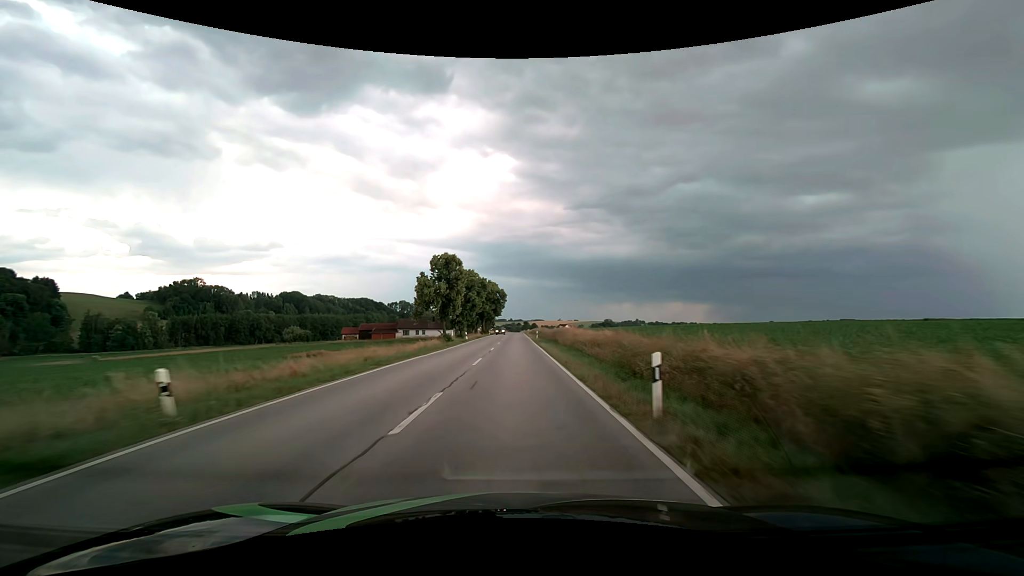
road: secondary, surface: asphalt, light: Day
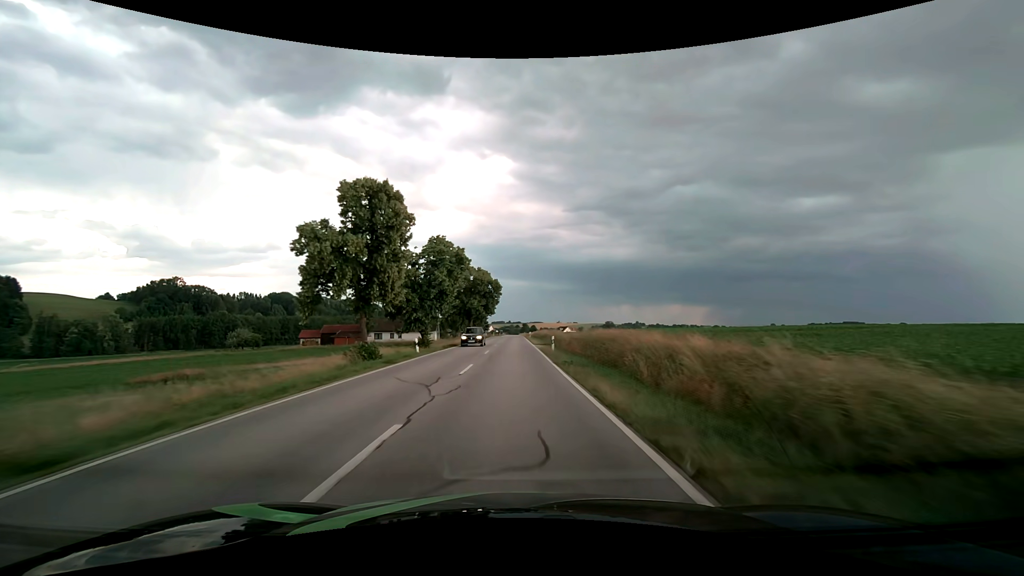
(+0.1, +27.2) m; 0°
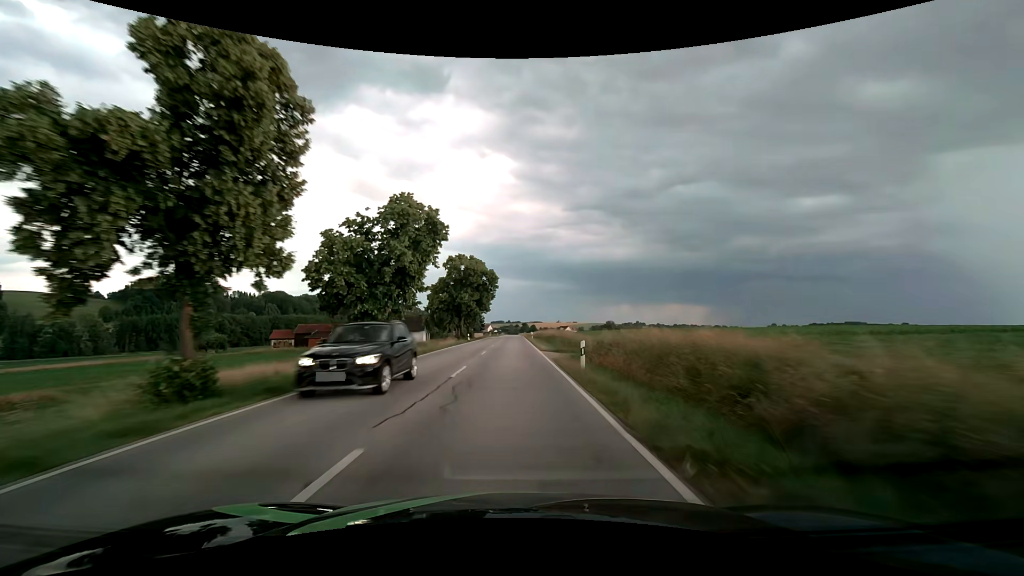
(0.0, +13.7) m; 0°
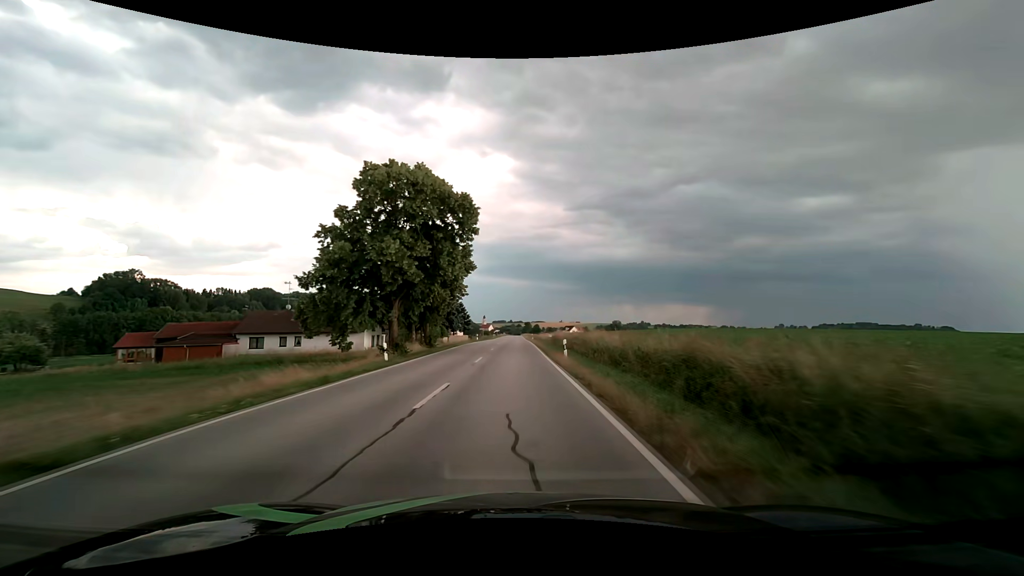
(-0.1, +41.1) m; 0°
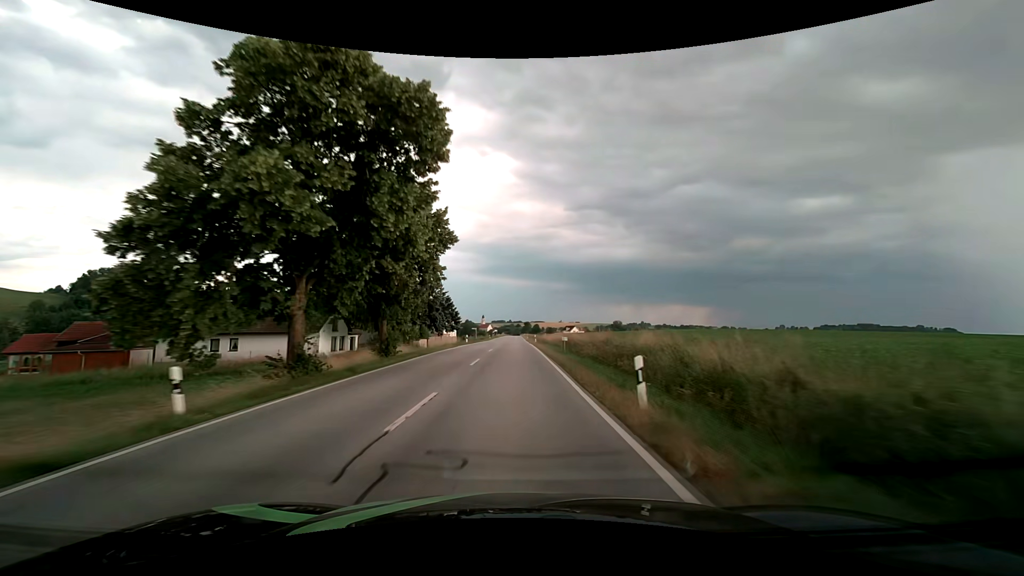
(0.0, +13.7) m; 0°
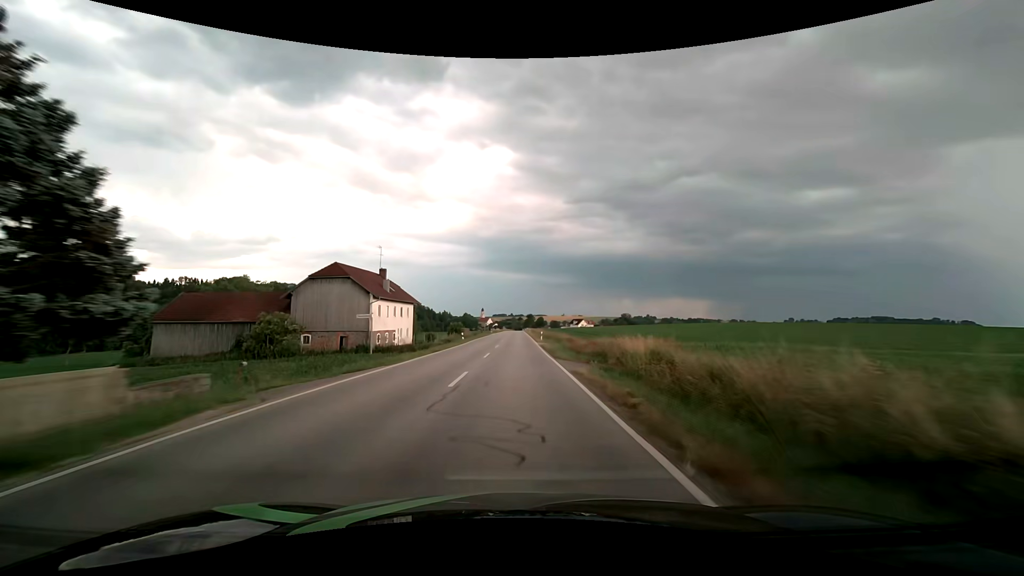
(0.0, +55.1) m; 0°
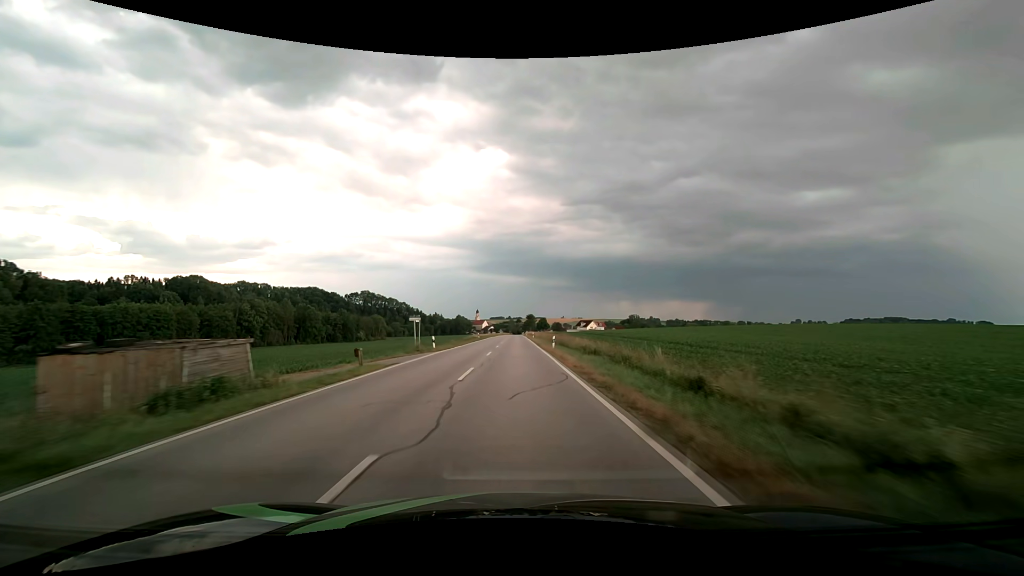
(0.0, +70.6) m; 0°
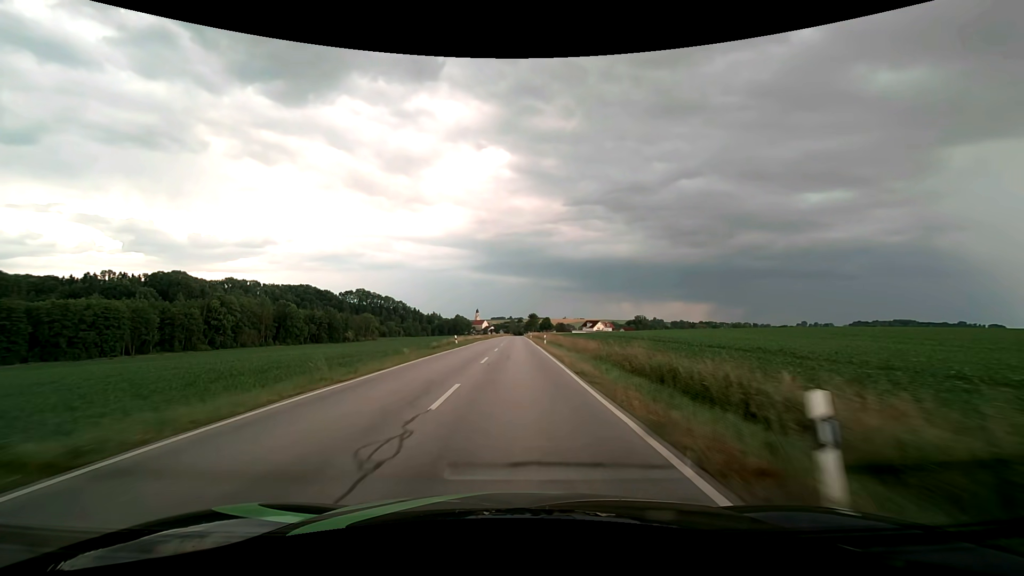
(-0.1, +28.8) m; 0°
(0, +10) (0, +20) (0, +30) (0, +40) (0, +50) (0, +60) (0, +70) (0, +80) (0, +90) (0, +100) m
